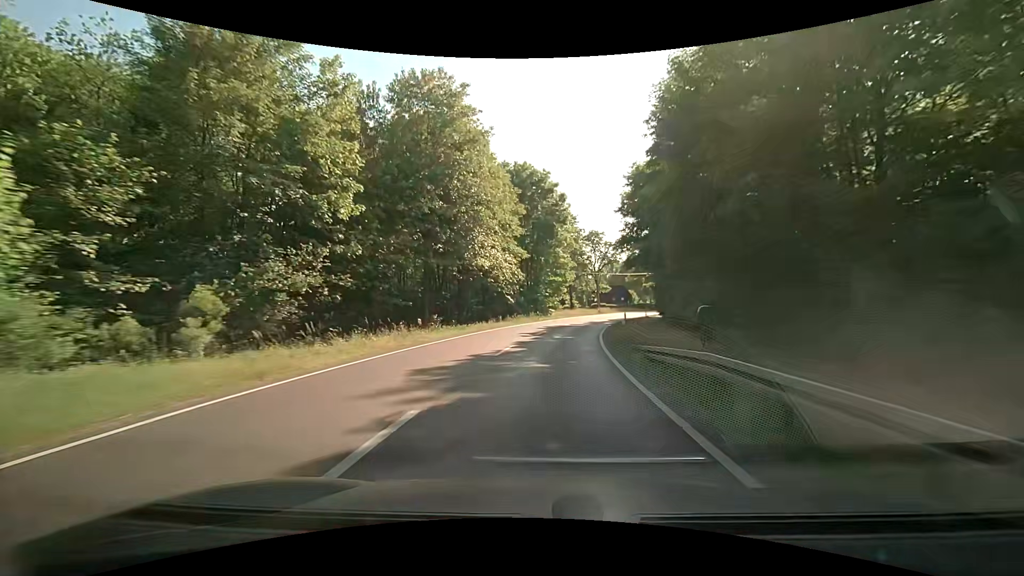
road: secondary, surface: asphalt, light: Day
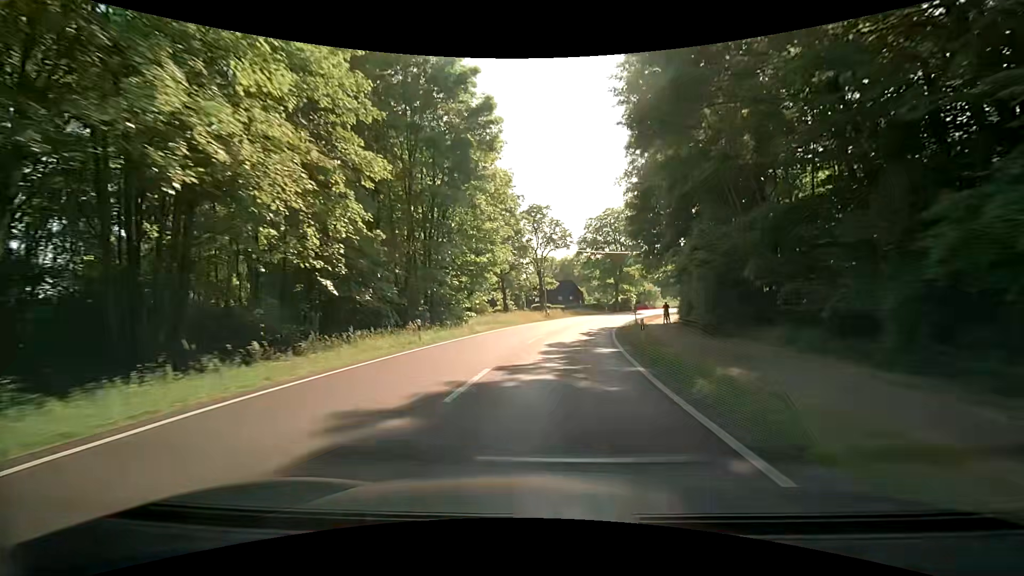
(+2.1, +31.6) m; +7°
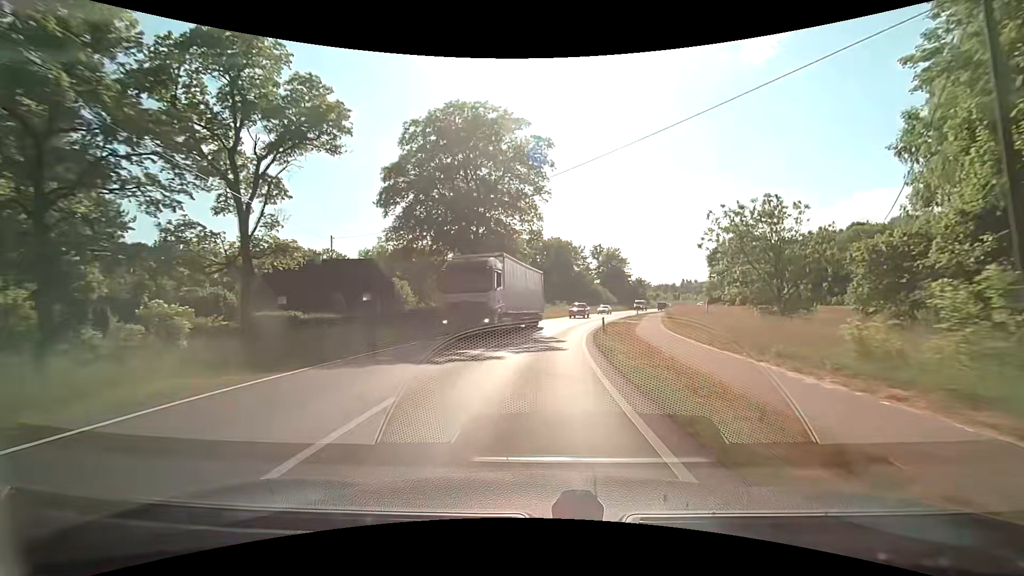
(+7.6, +51.1) m; +16°
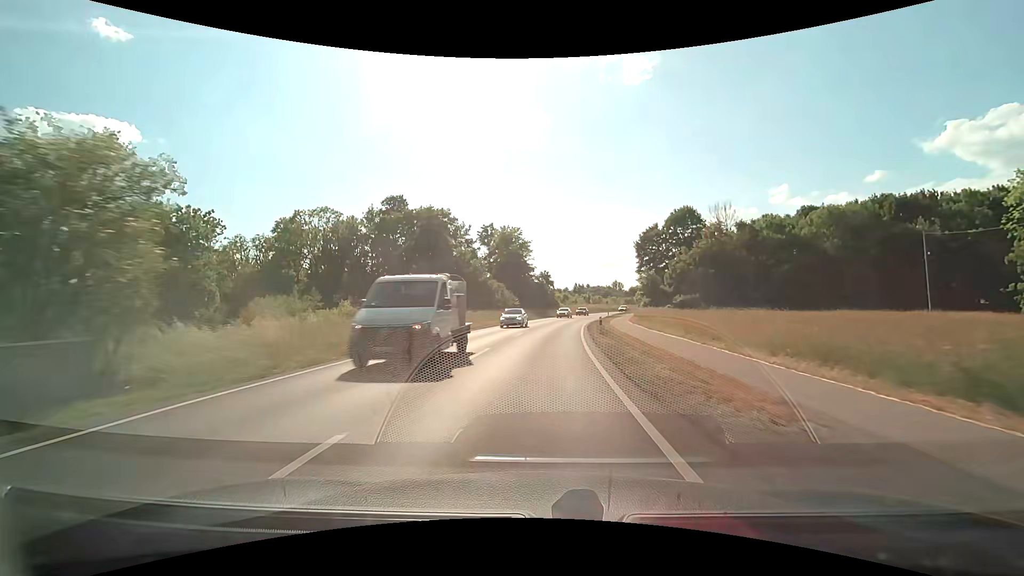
(+5.8, +49.8) m; +13°
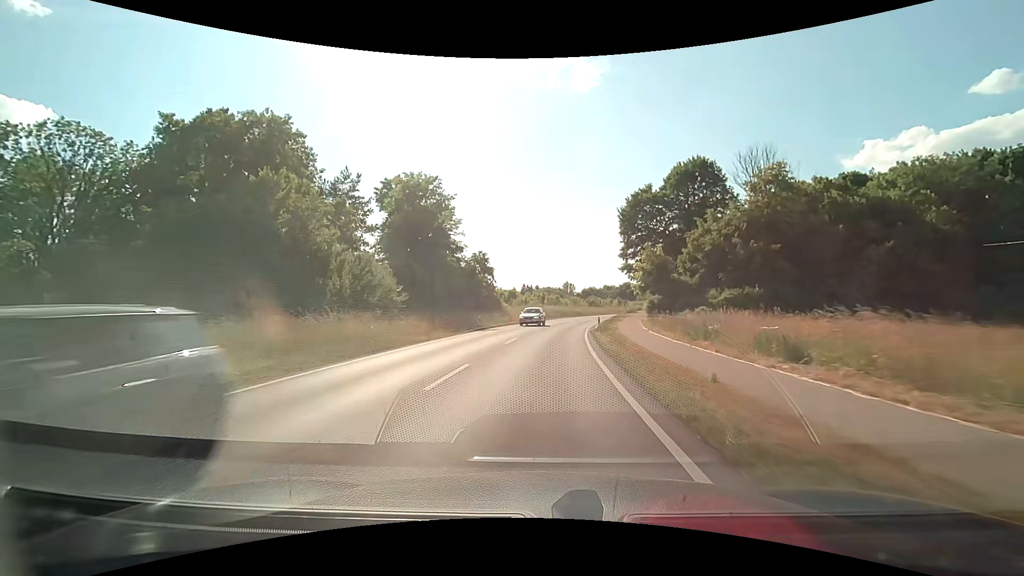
(+2.1, +41.1) m; +6°
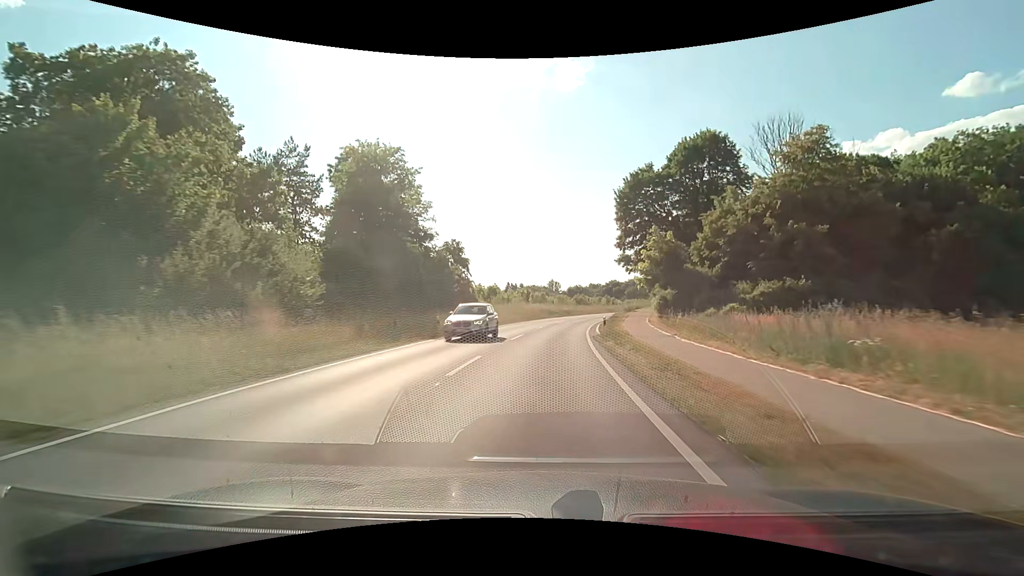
(+0.2, +10.5) m; +2°
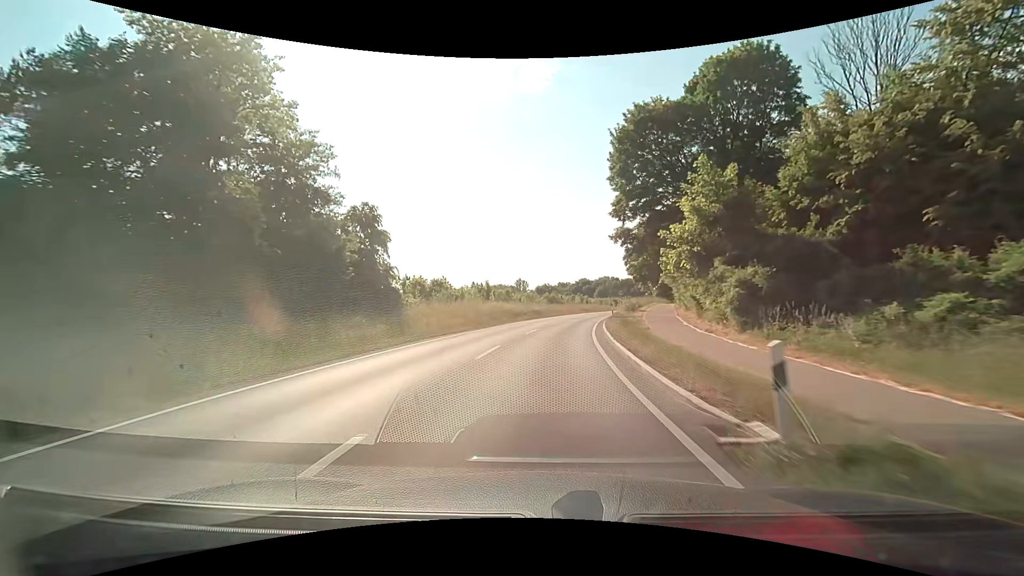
(+0.6, +21.0) m; +3°
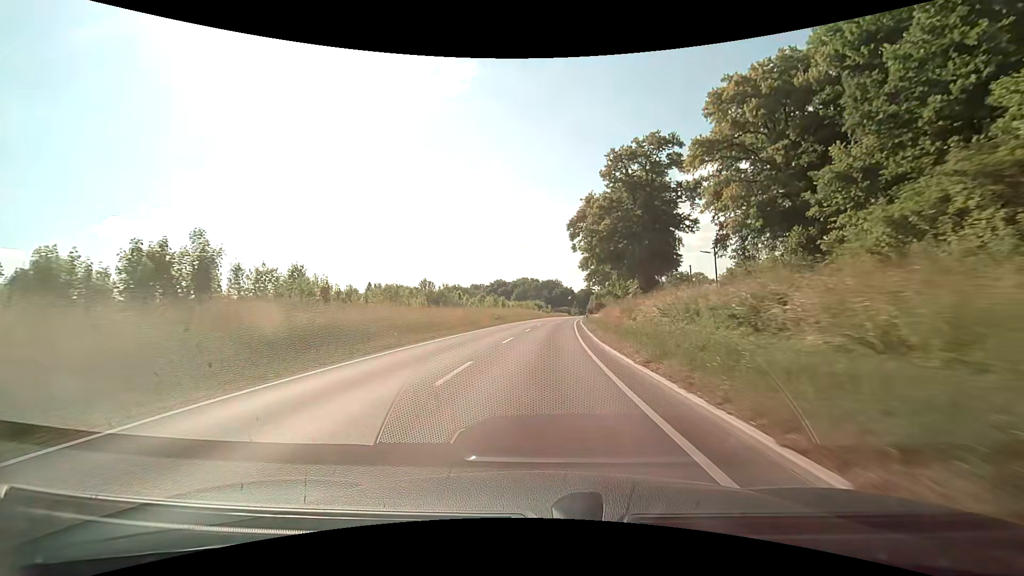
(+5.1, +52.3) m; +10°
(0, +10) (0, +20) (+1, +30) (+2, +40) (+2, +50) (+3, +60) (+4, +70) (+5, +80) (+6, +90) (+7, +100) m
